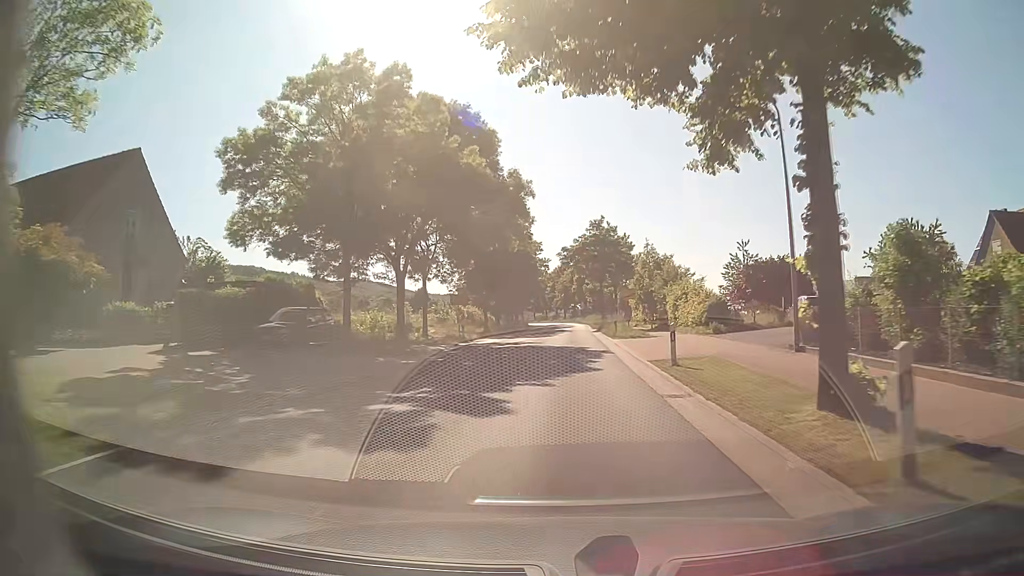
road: secondary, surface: asphalt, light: Day
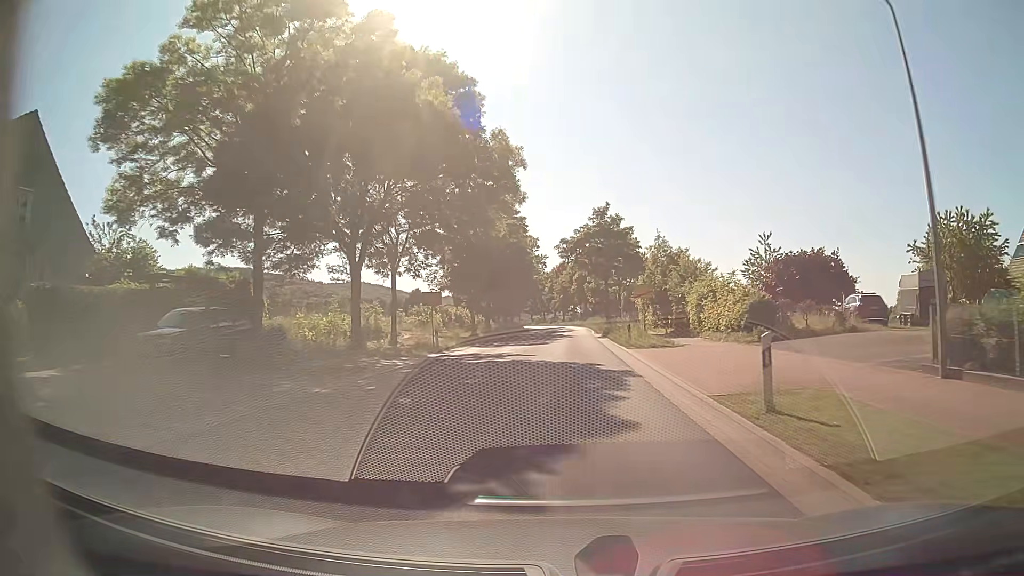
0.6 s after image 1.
(0.0, +7.7) m; 0°
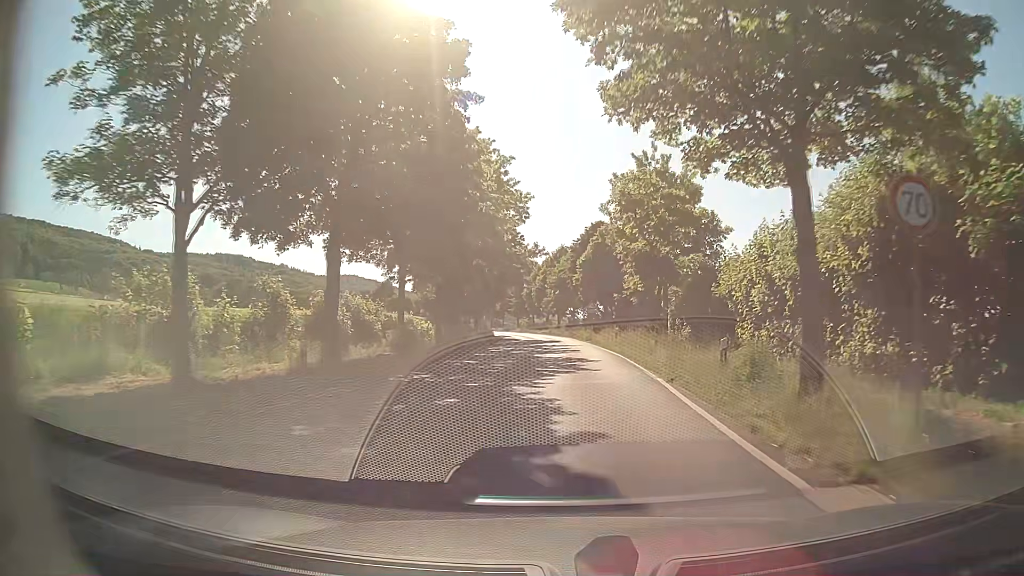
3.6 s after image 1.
(+0.3, +39.8) m; 0°
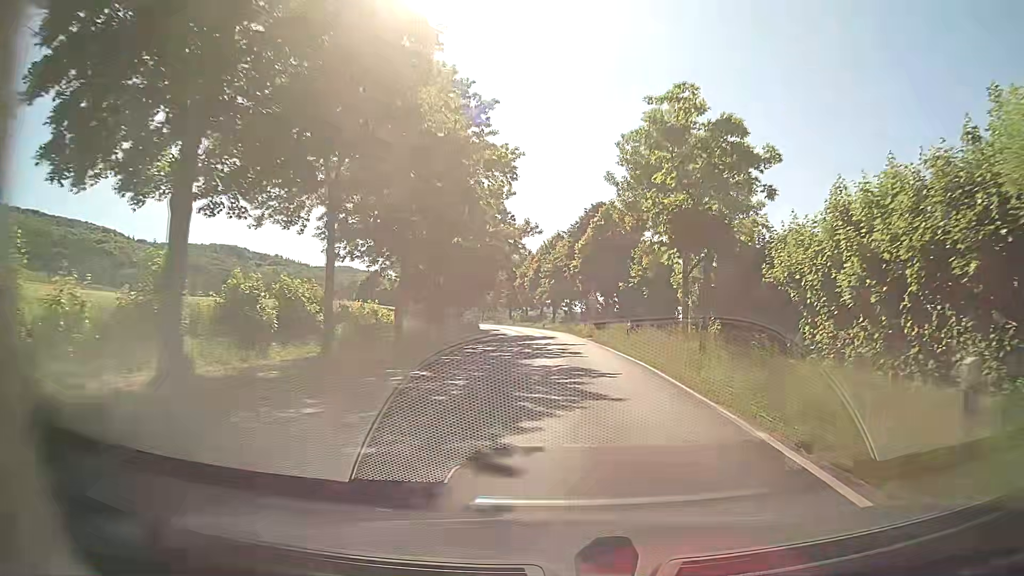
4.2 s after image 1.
(0.0, +8.6) m; +1°
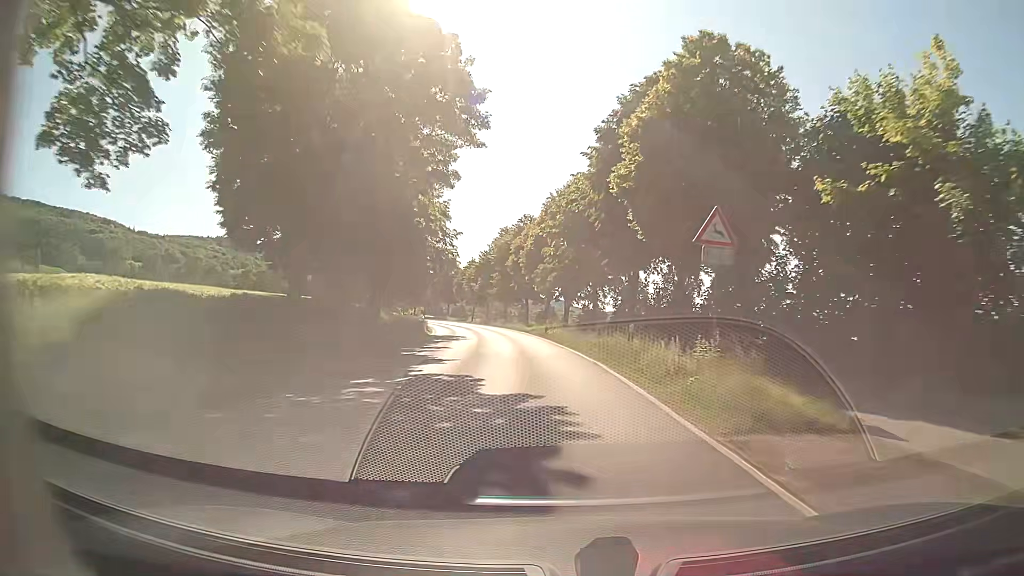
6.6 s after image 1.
(-0.3, +37.7) m; -1°
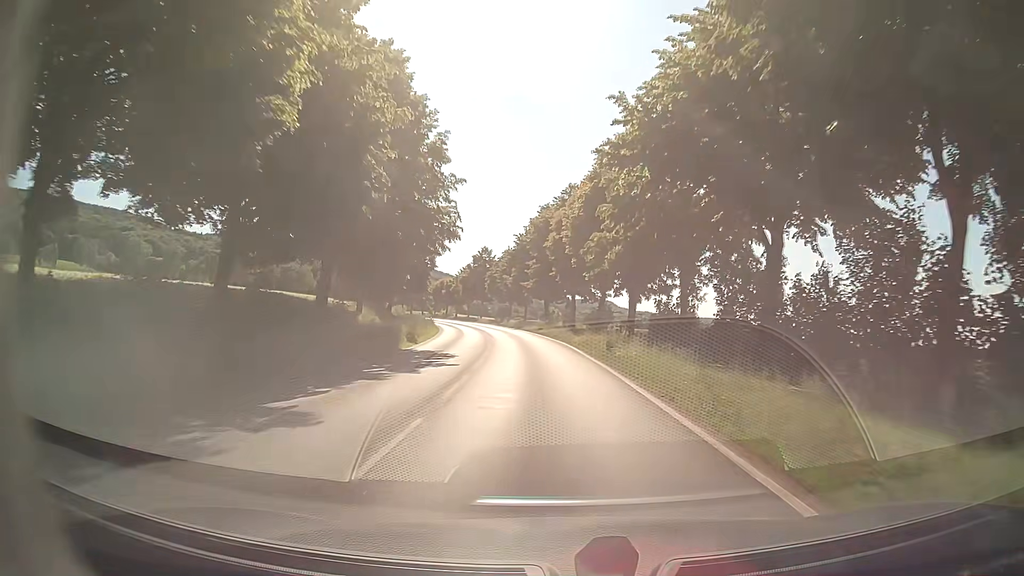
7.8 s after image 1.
(-0.7, +20.1) m; -4°
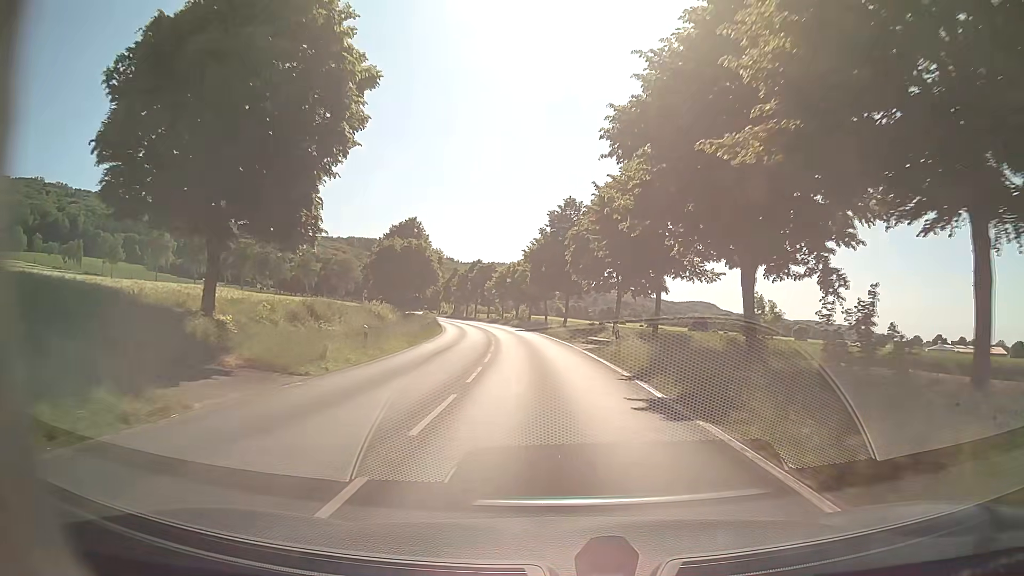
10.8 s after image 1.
(-3.9, +51.7) m; -9°
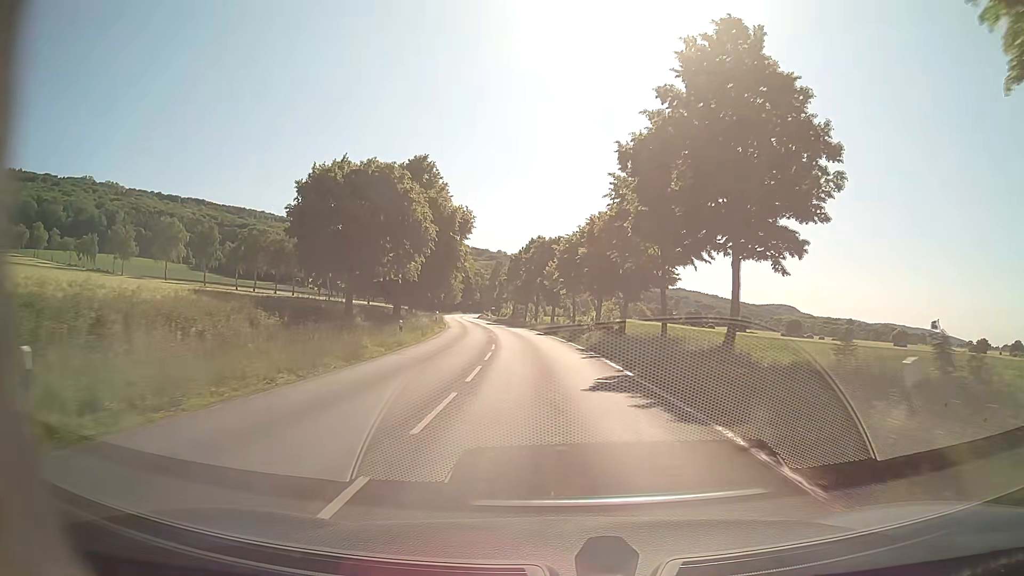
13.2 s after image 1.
(-2.1, +42.4) m; -7°
(0, +10) (0, +20) (-1, +30) (-2, +40) (-3, +50) (-4, +60) (-6, +70) (-8, +80) (-9, +89) (-11, +99) m
